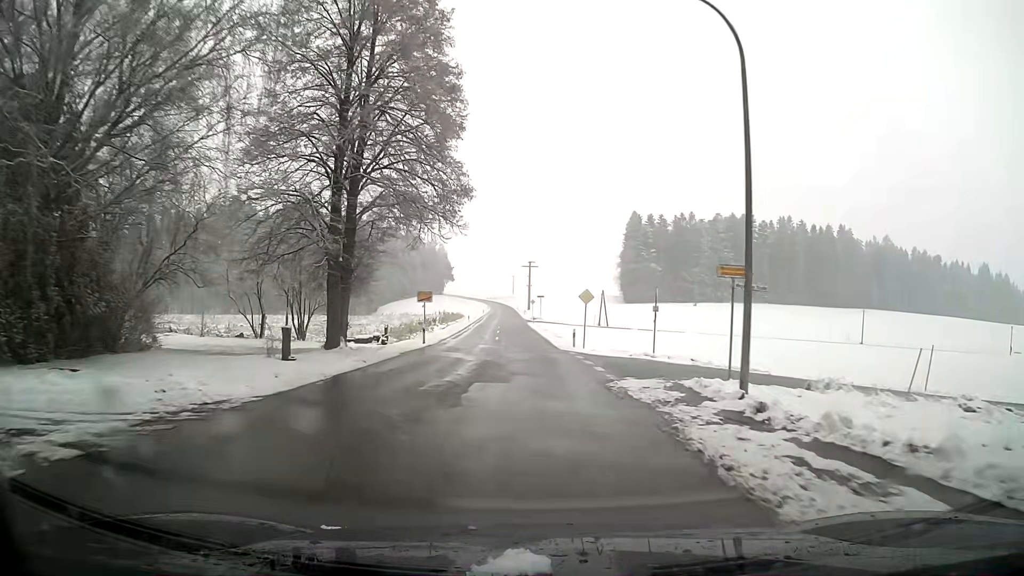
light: Day
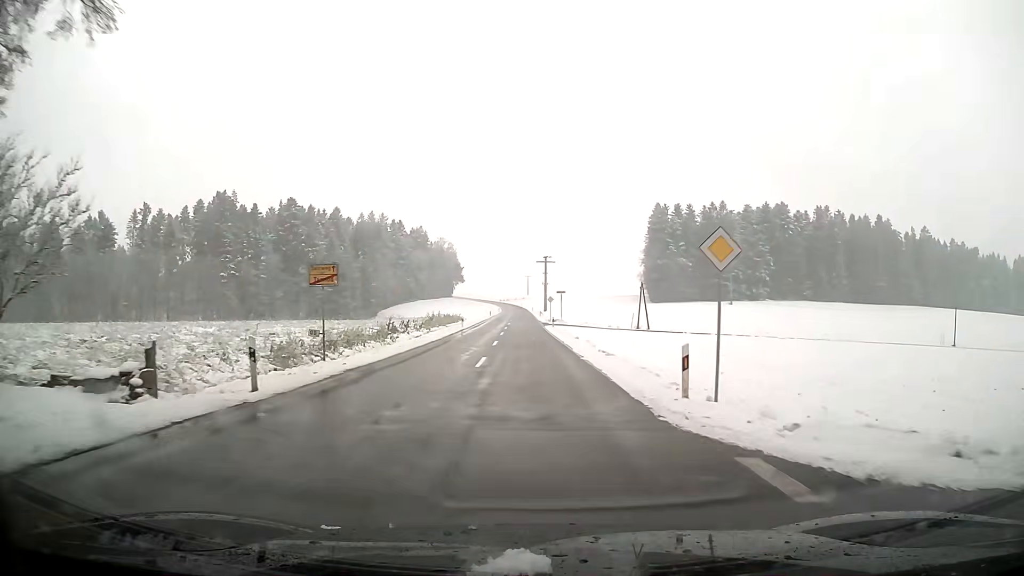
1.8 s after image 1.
(-0.2, +23.3) m; -1°
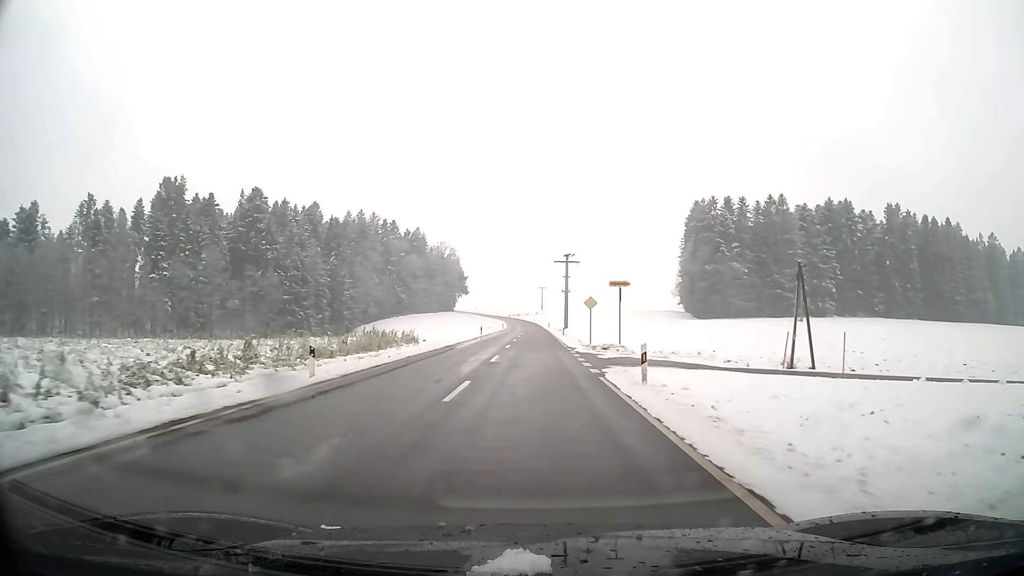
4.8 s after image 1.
(-0.5, +43.3) m; -1°
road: tertiary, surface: asphalt
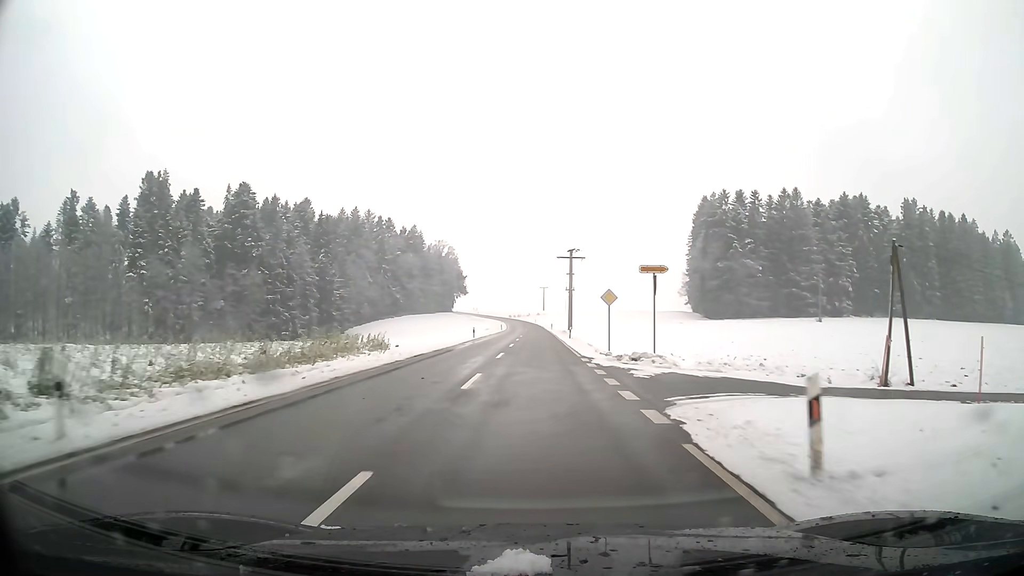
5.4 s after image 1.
(0.0, +9.8) m; 0°
